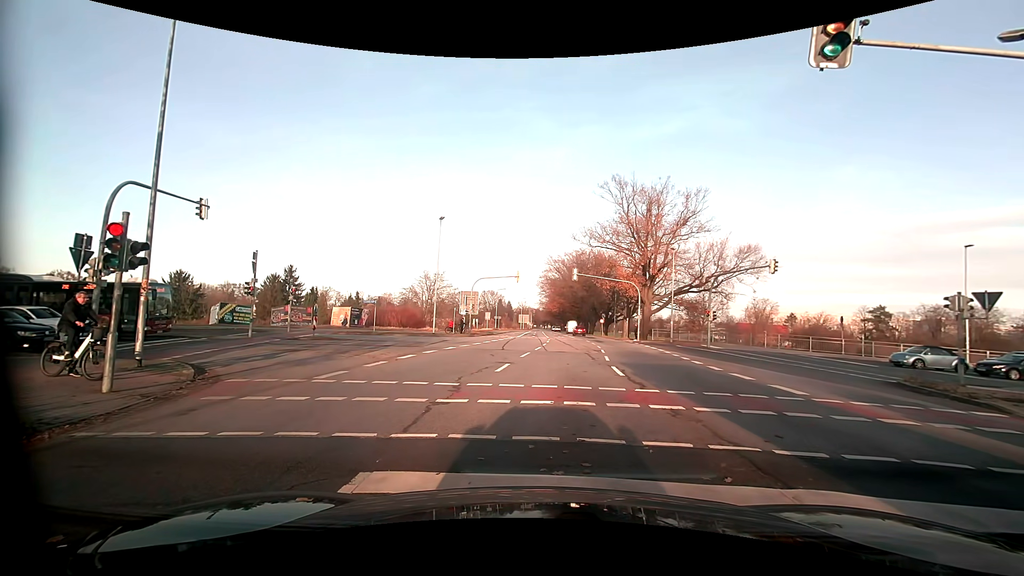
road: primary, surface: asphalt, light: Day
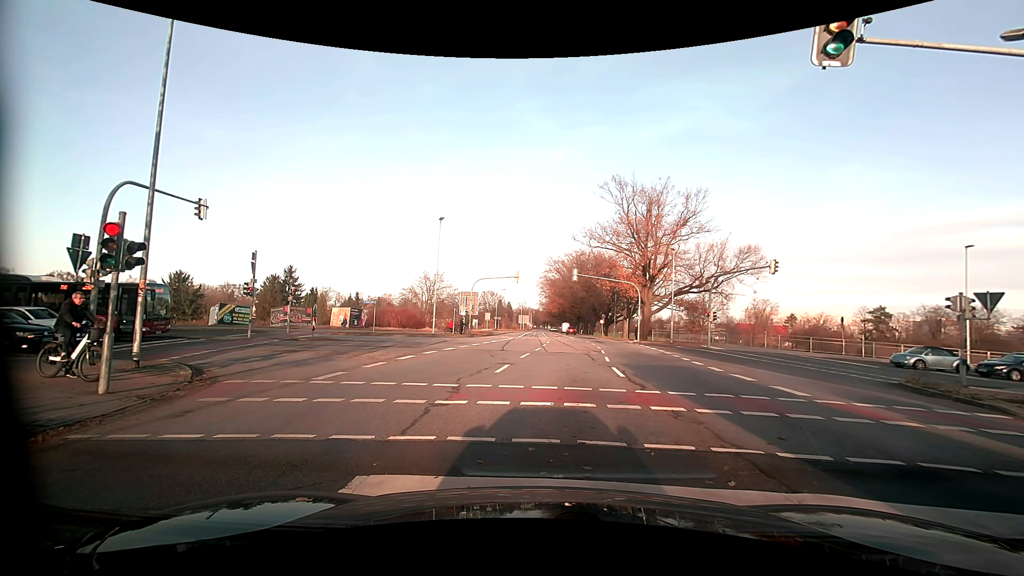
(0.0, +0.1) m; 0°
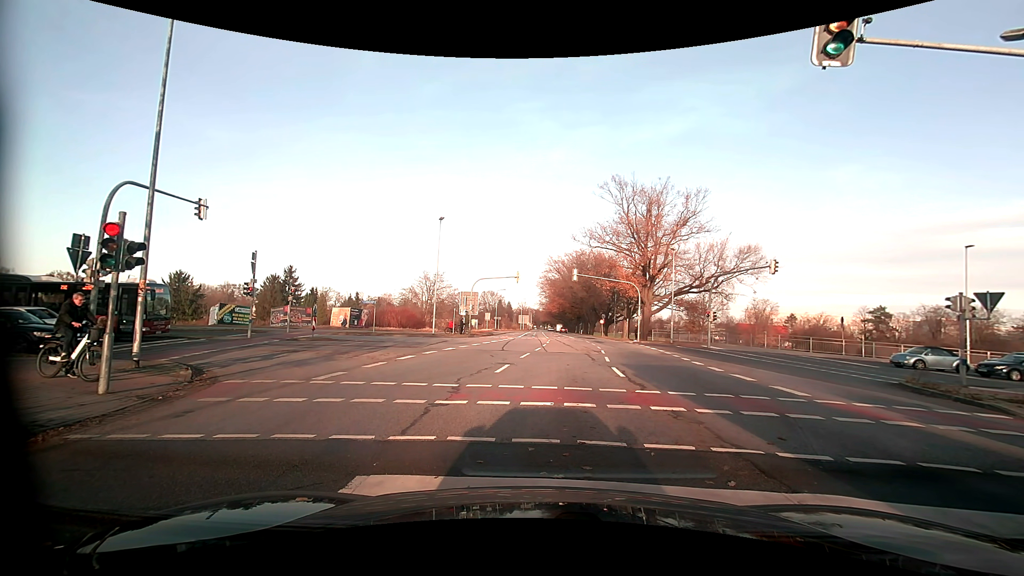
(0.0, 0.0) m; 0°
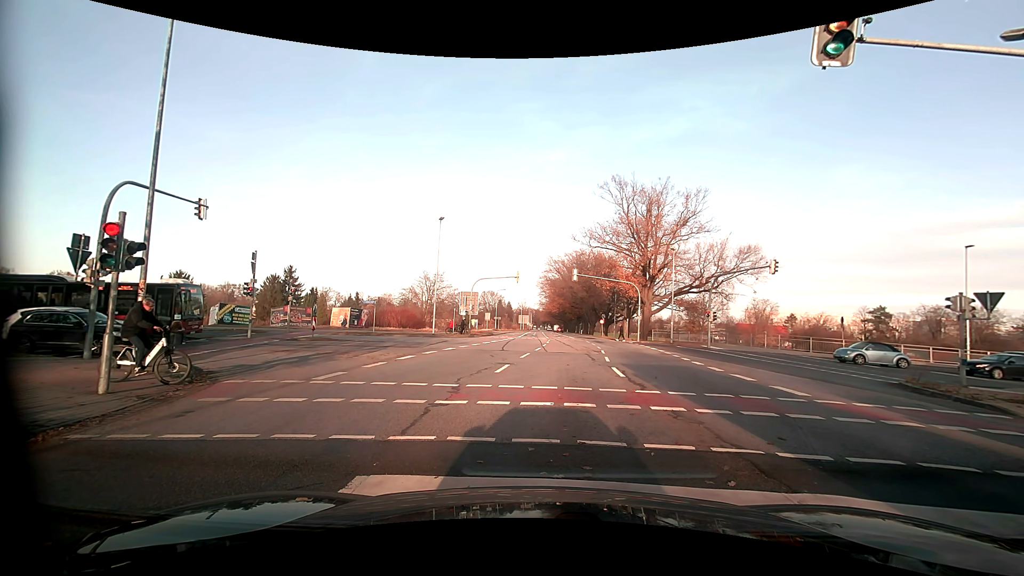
(0.0, 0.0) m; 0°
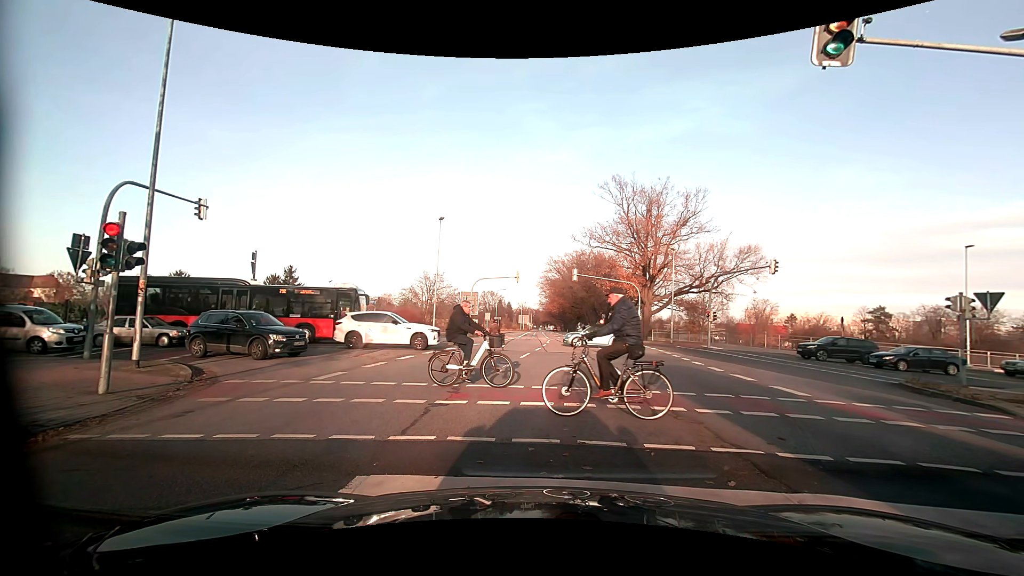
(0.0, 0.0) m; 0°
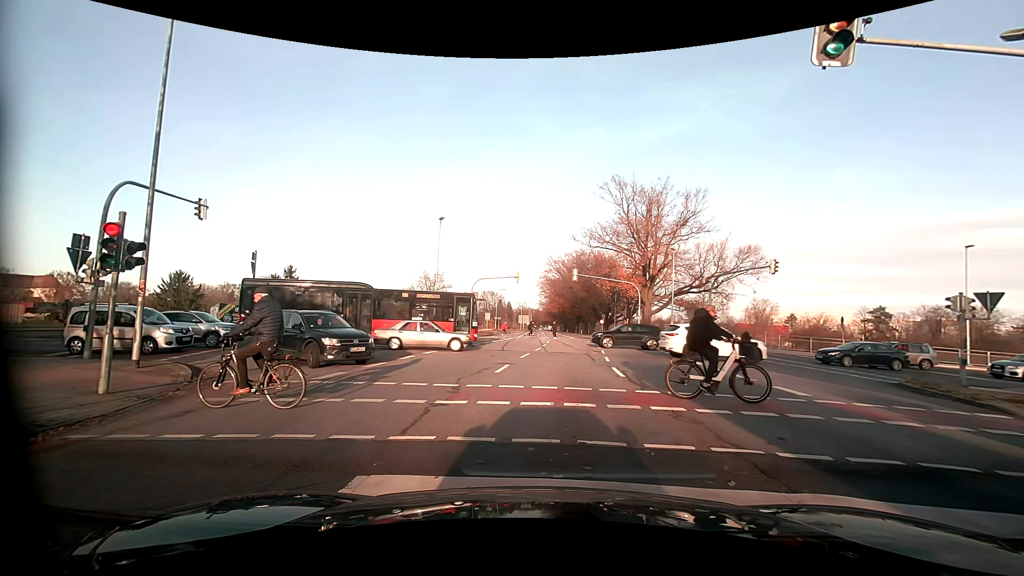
(0.0, 0.0) m; 0°
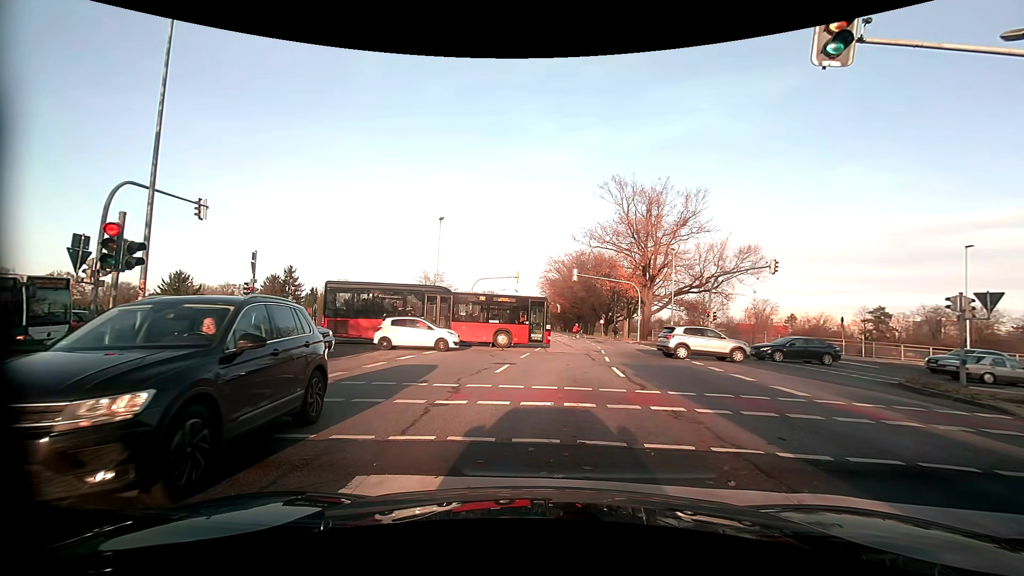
(0.0, 0.0) m; 0°
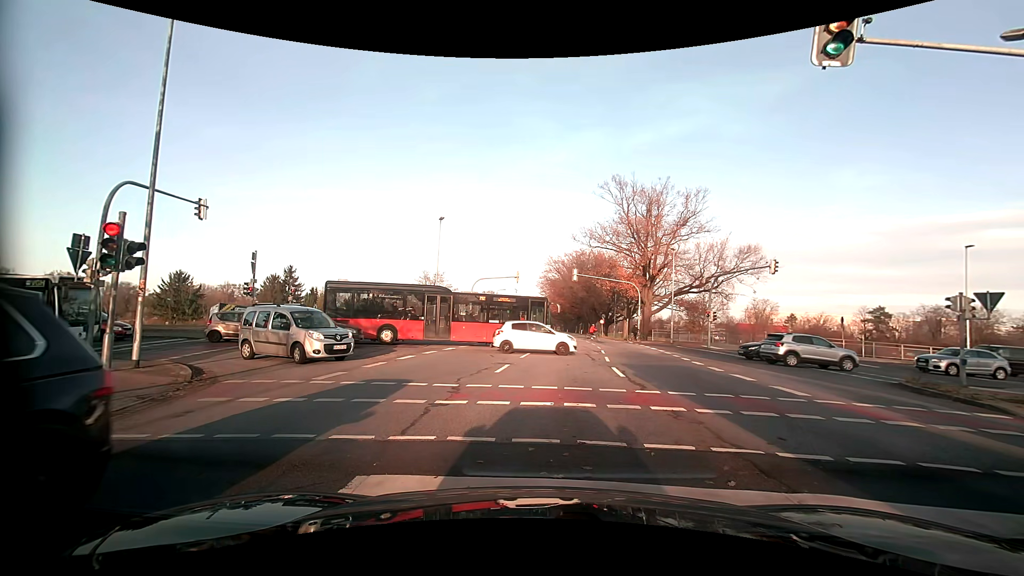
(0.0, 0.0) m; 0°
